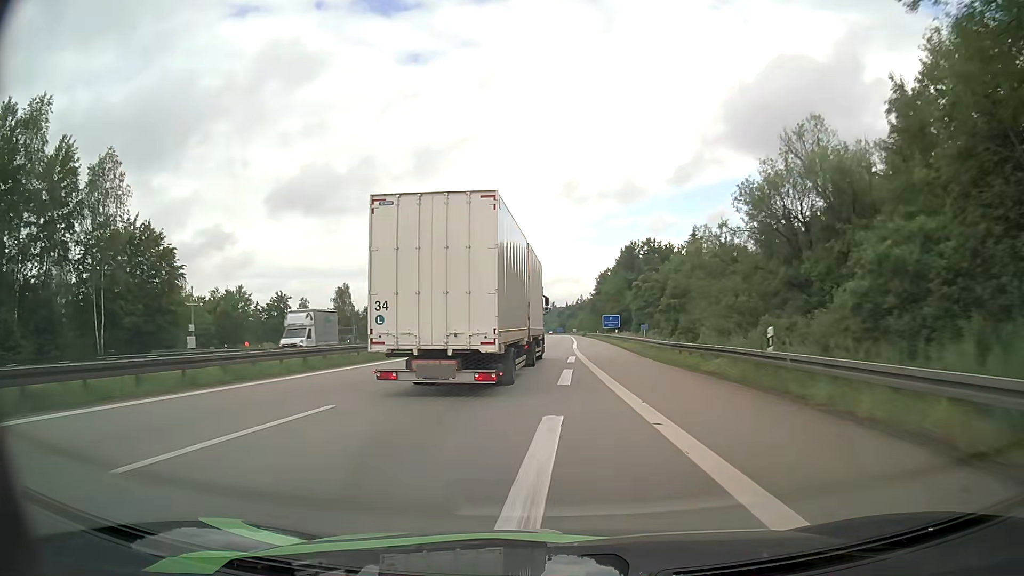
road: motorway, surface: asphalt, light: Day
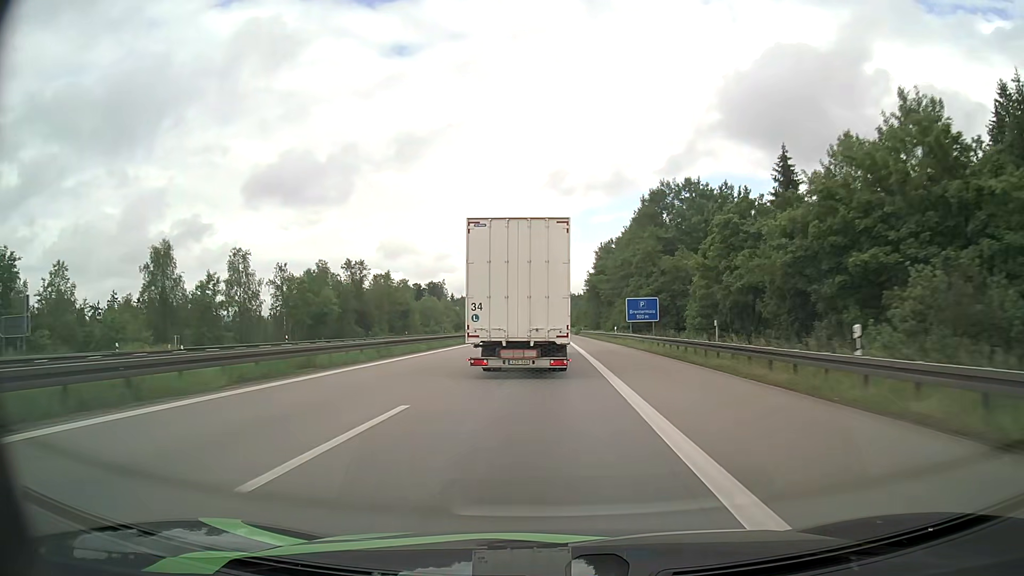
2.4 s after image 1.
(+0.7, +54.5) m; +2°
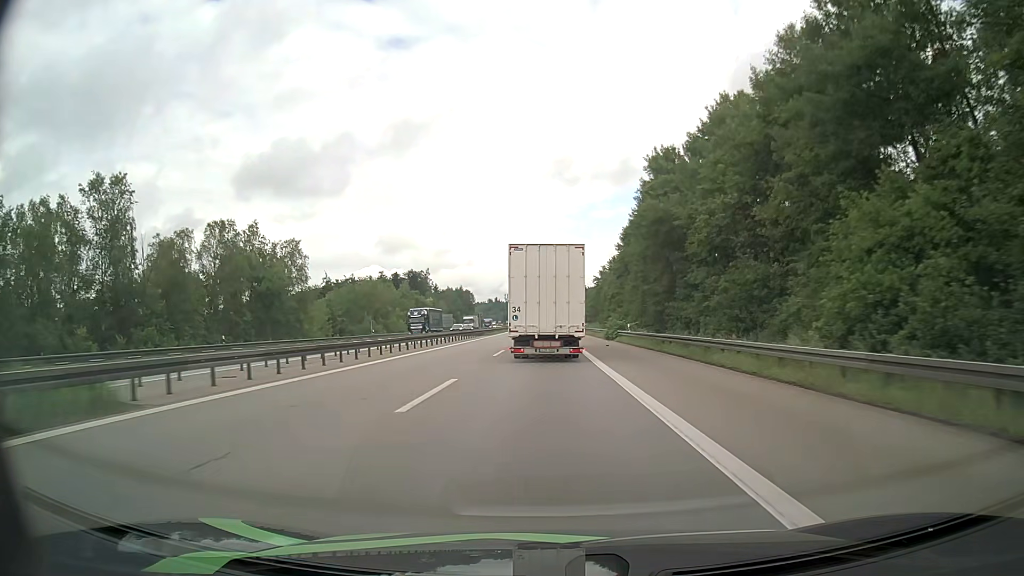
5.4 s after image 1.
(+0.2, +66.5) m; 0°
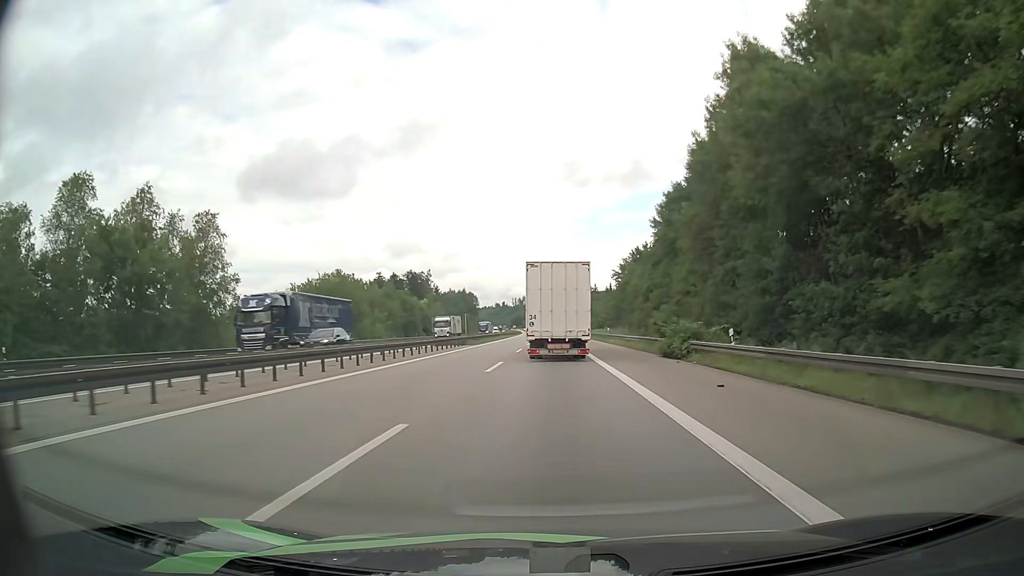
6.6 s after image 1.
(-0.2, +25.2) m; -1°
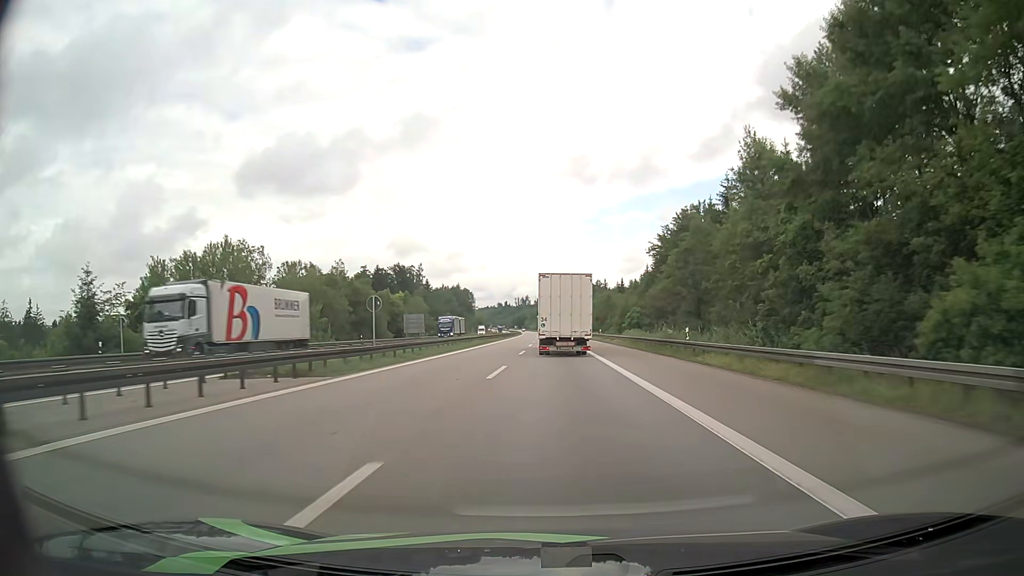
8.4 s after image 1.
(0.0, +39.0) m; 0°
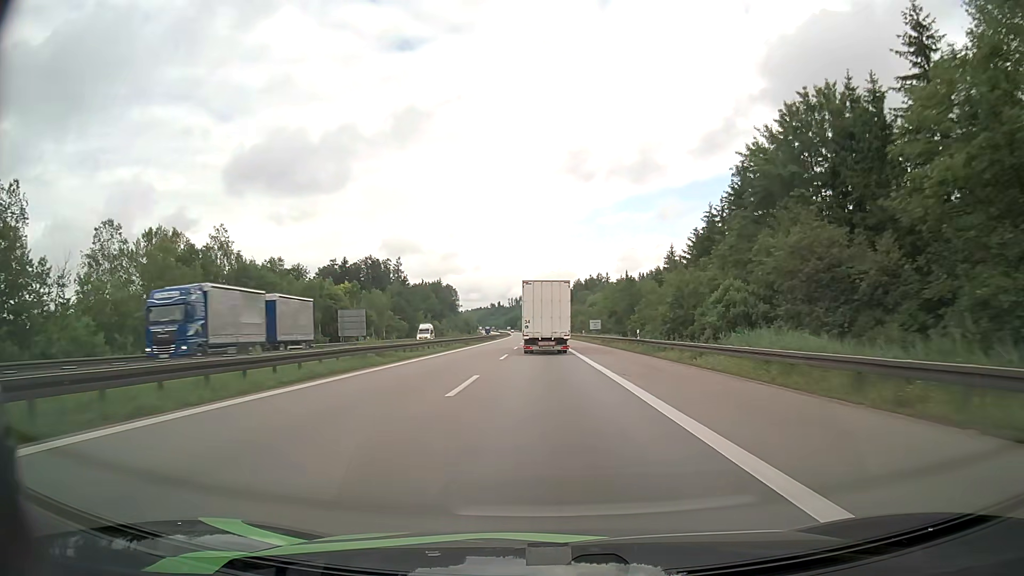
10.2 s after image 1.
(+0.4, +40.8) m; 0°
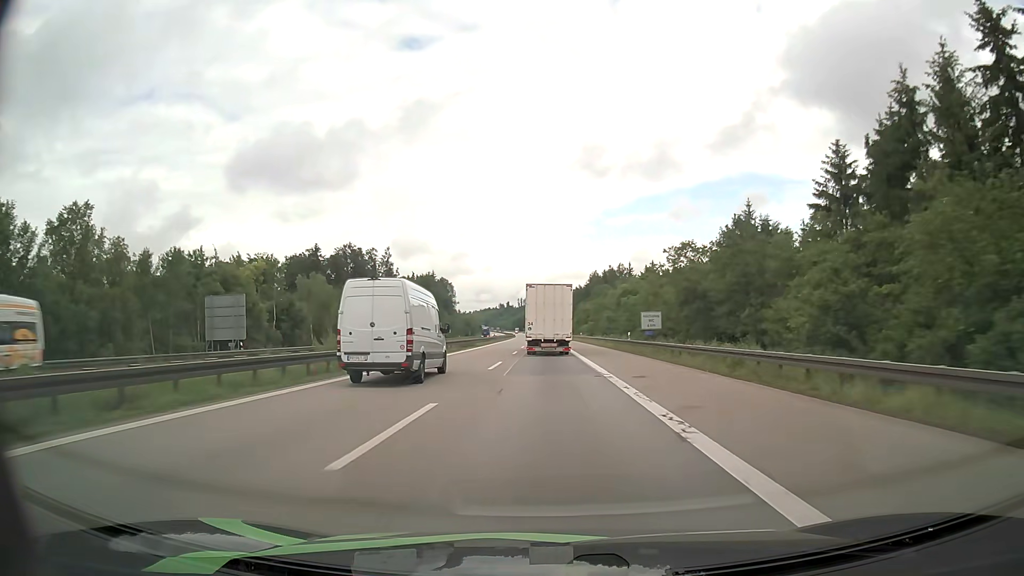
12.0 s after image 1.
(-0.2, +44.0) m; -1°
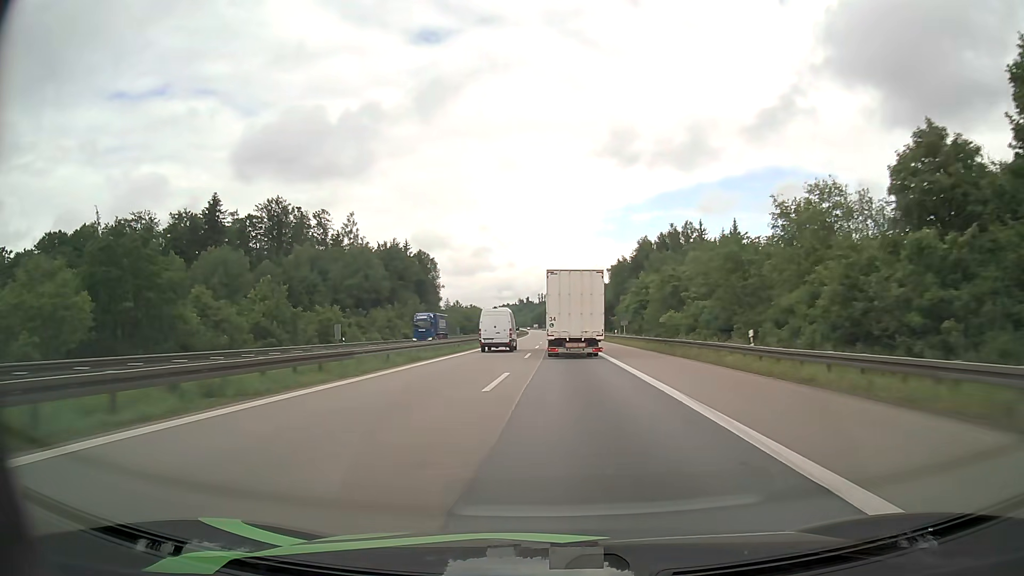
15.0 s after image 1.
(-0.8, +82.3) m; -2°
(0, +10) (0, +20) (0, +30) (-1, +40) (-1, +50) (-2, +60) (-2, +70) (-2, +80) (-3, +90) (-3, +100) m
